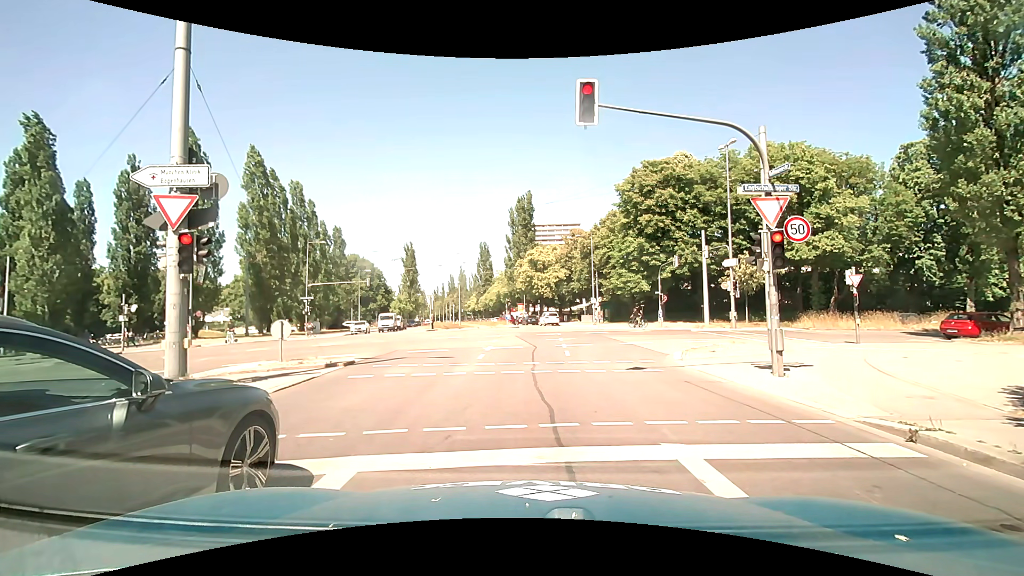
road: secondary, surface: asphalt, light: Day
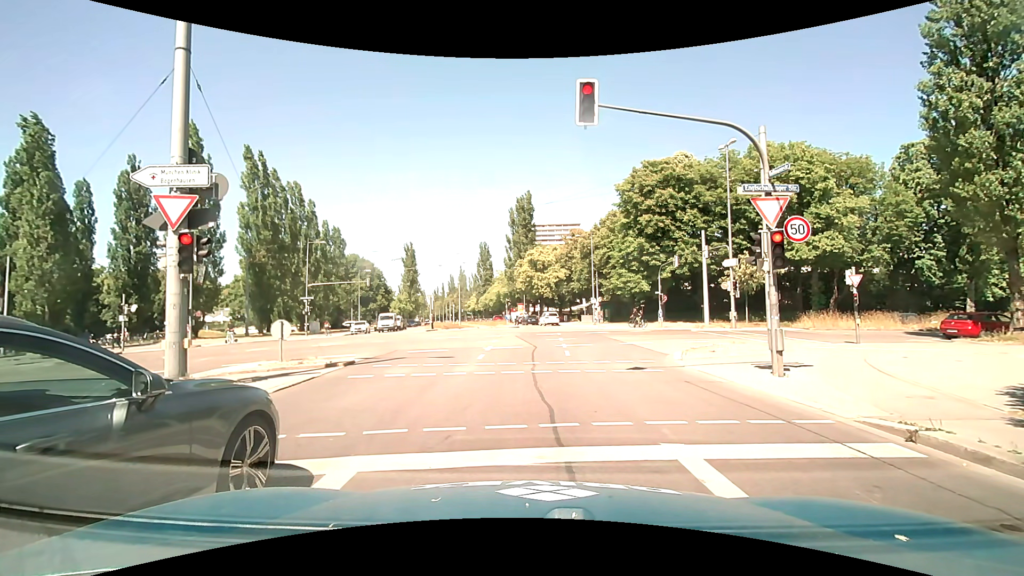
(0.0, 0.0) m; 0°
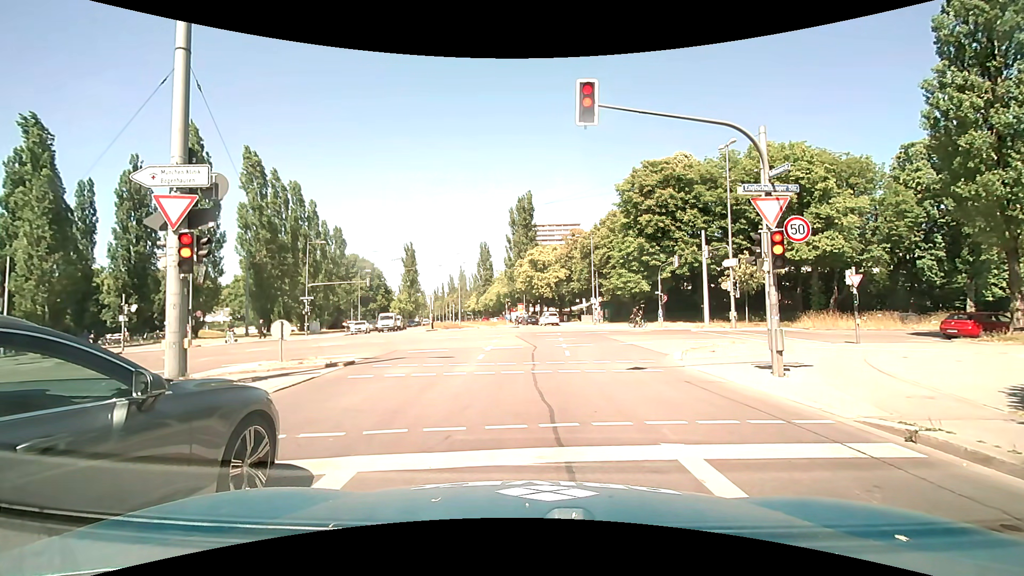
(0.0, 0.0) m; 0°
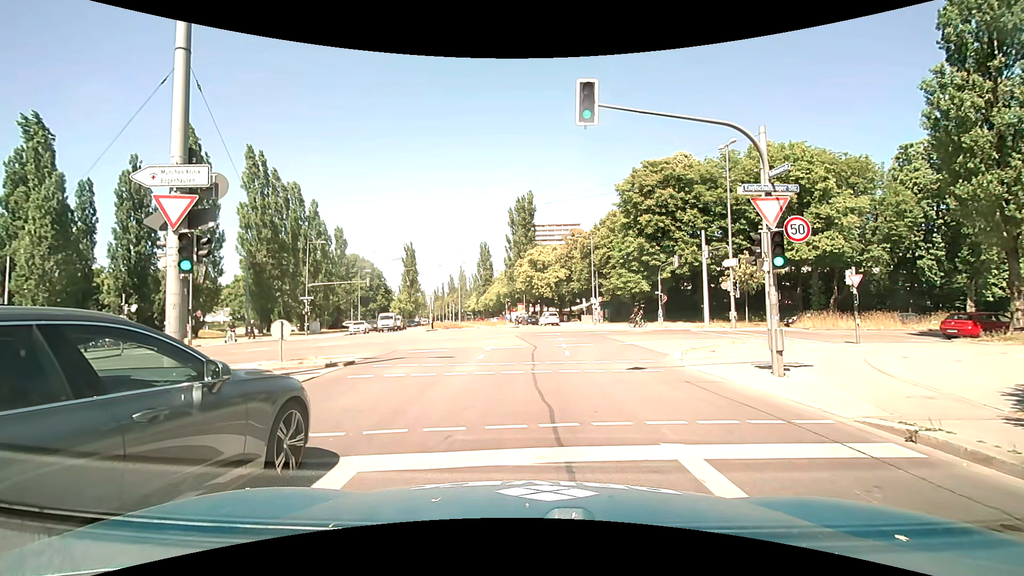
(0.0, 0.0) m; 0°
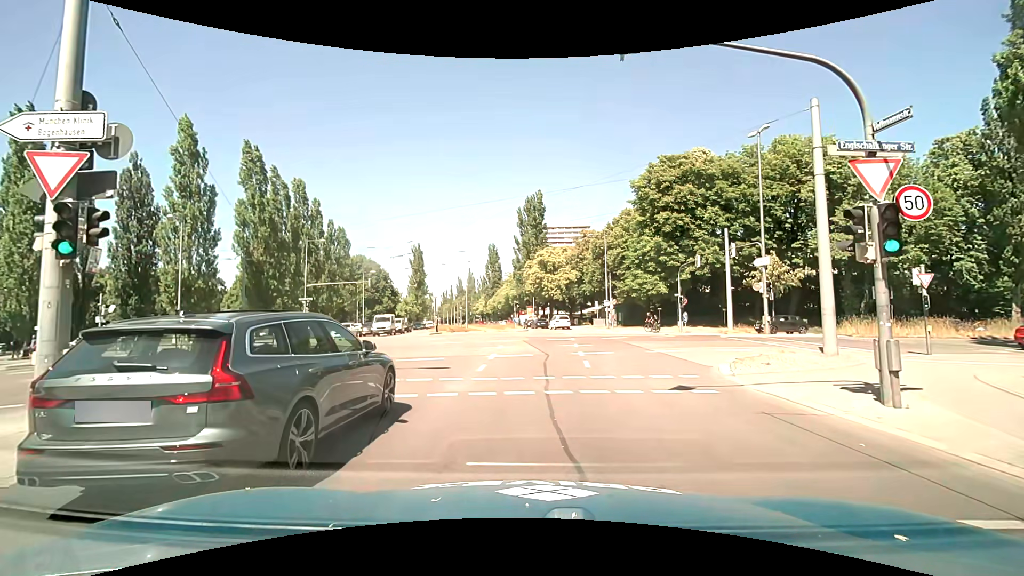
(0.0, +3.2) m; -2°
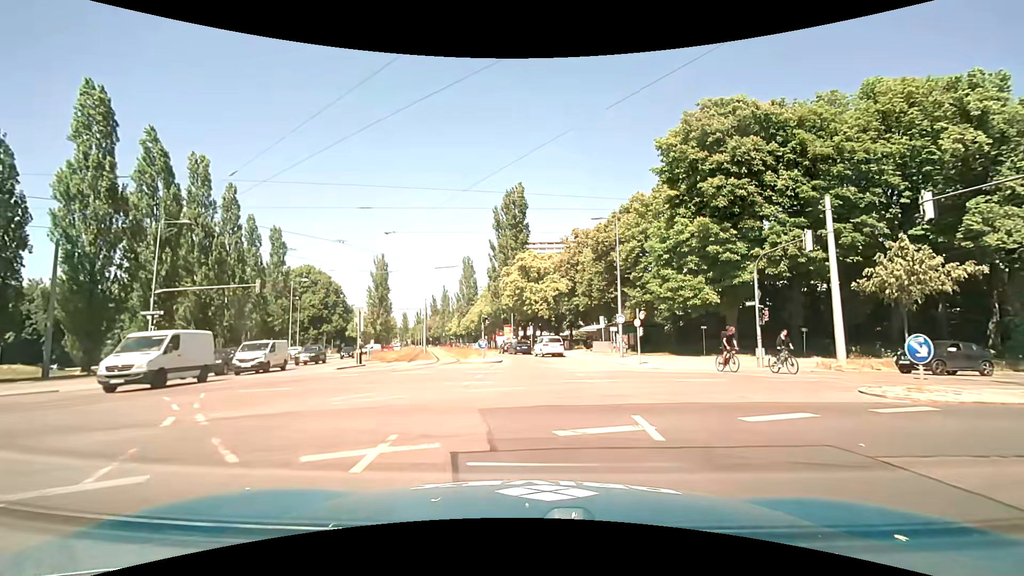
(+0.4, +19.0) m; +3°
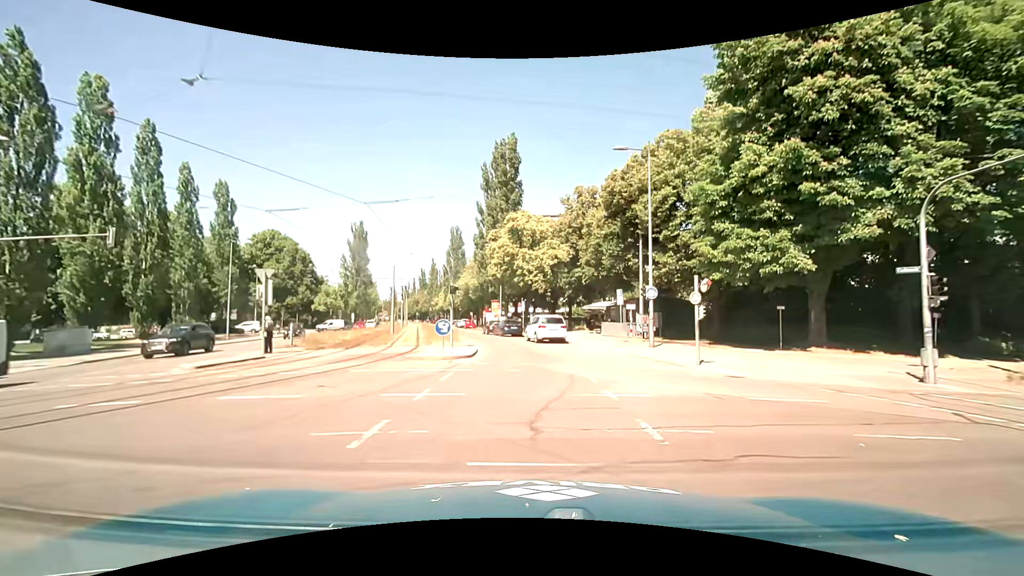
(0.0, +11.4) m; +1°
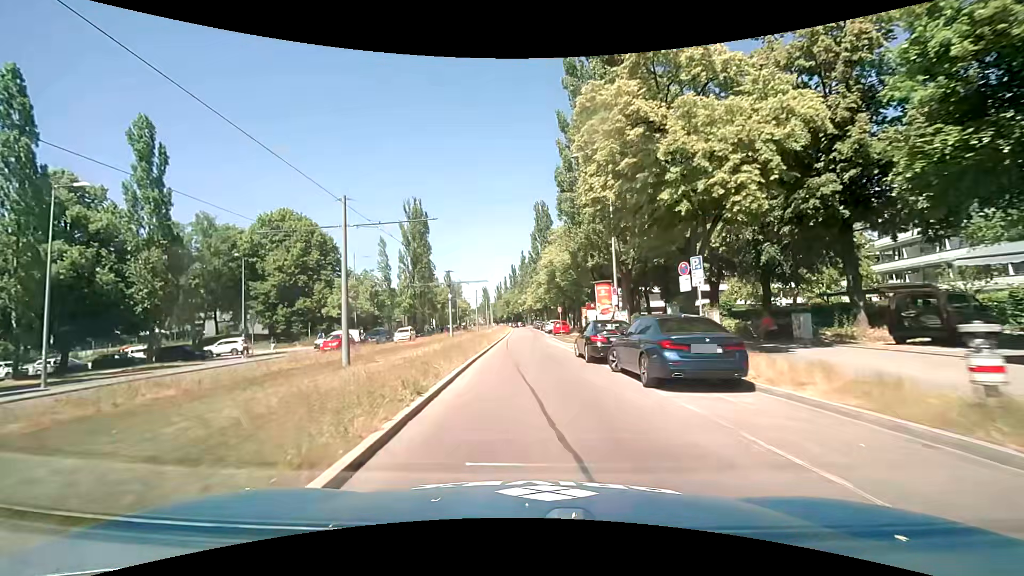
(-2.3, +32.1) m; -12°
(0, +10) (0, +20) (0, +30) (0, +40) (-1, +50) (-1, +60) (-1, +70) (-1, +80) (-1, +90) (-2, +100) m
